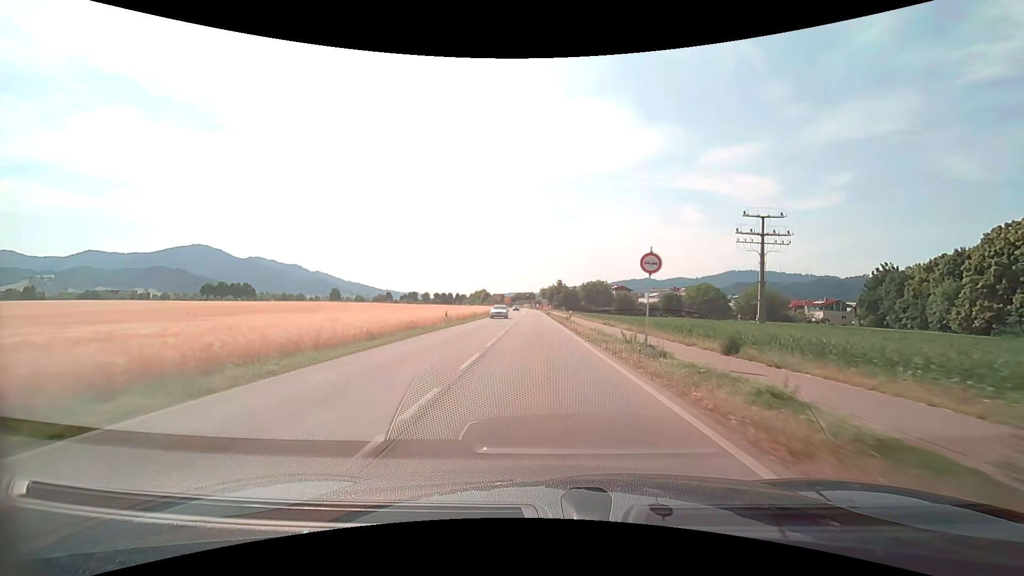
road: secondary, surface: asphalt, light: Day
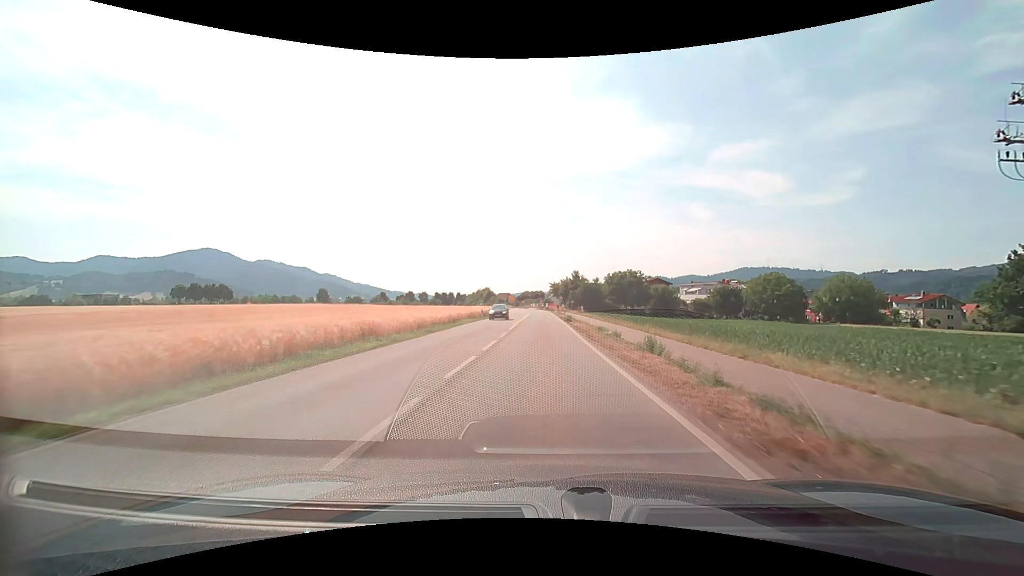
(-0.6, +36.5) m; -1°
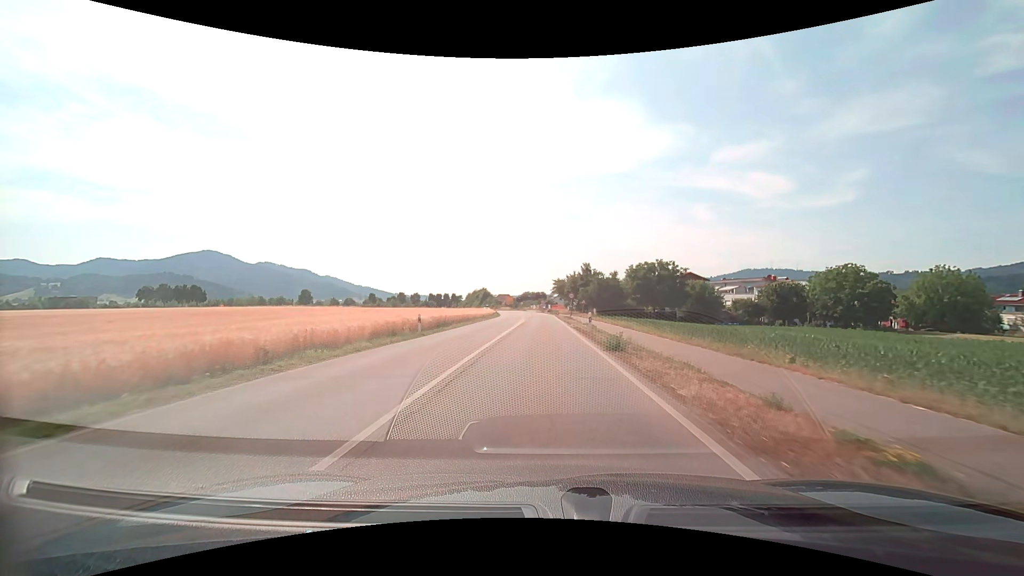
(0.0, +25.6) m; 0°
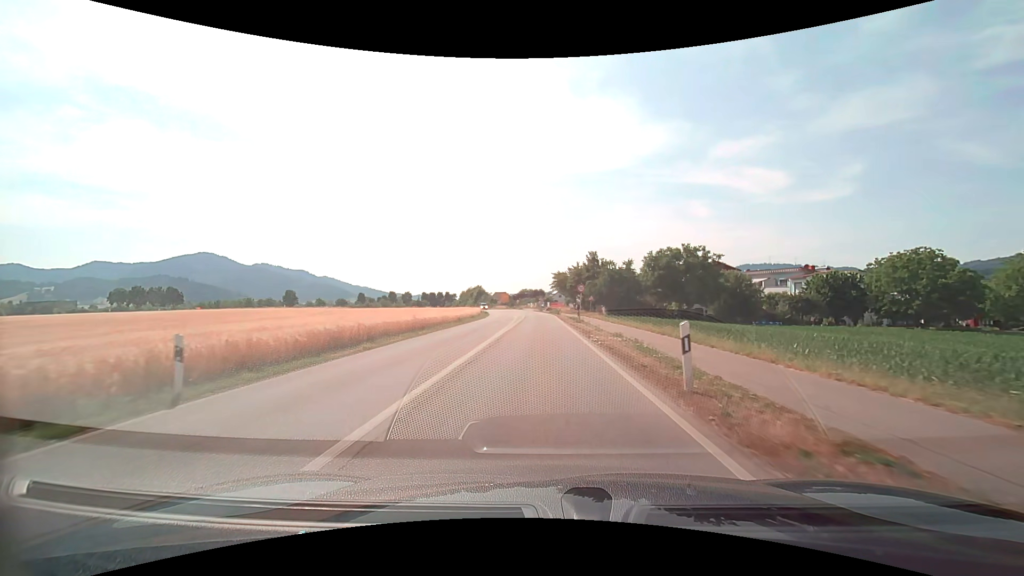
(0.0, +16.0) m; 0°
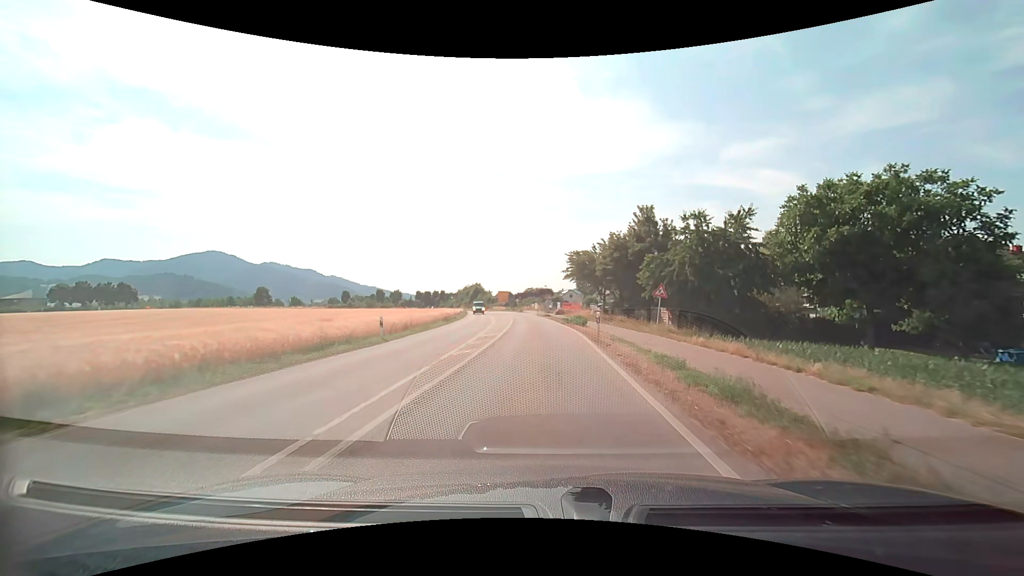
(0.0, +36.7) m; -1°
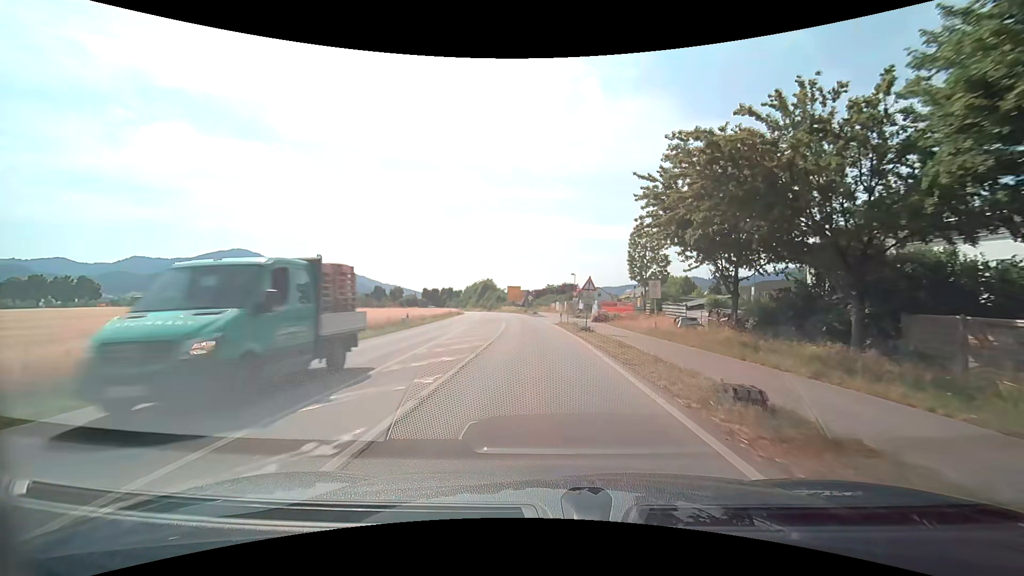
(-0.6, +35.3) m; -3°
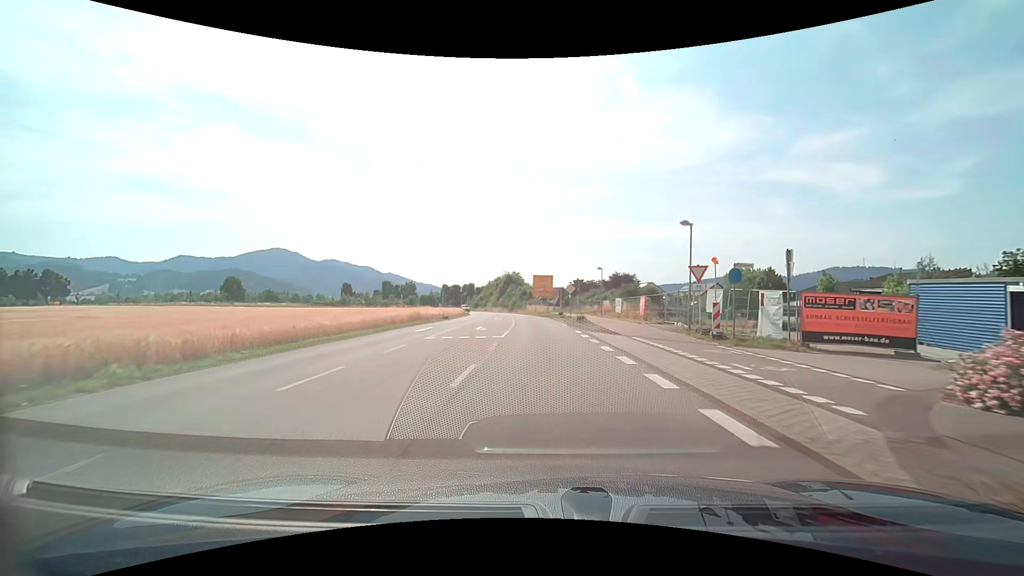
(-1.4, +36.4) m; -4°
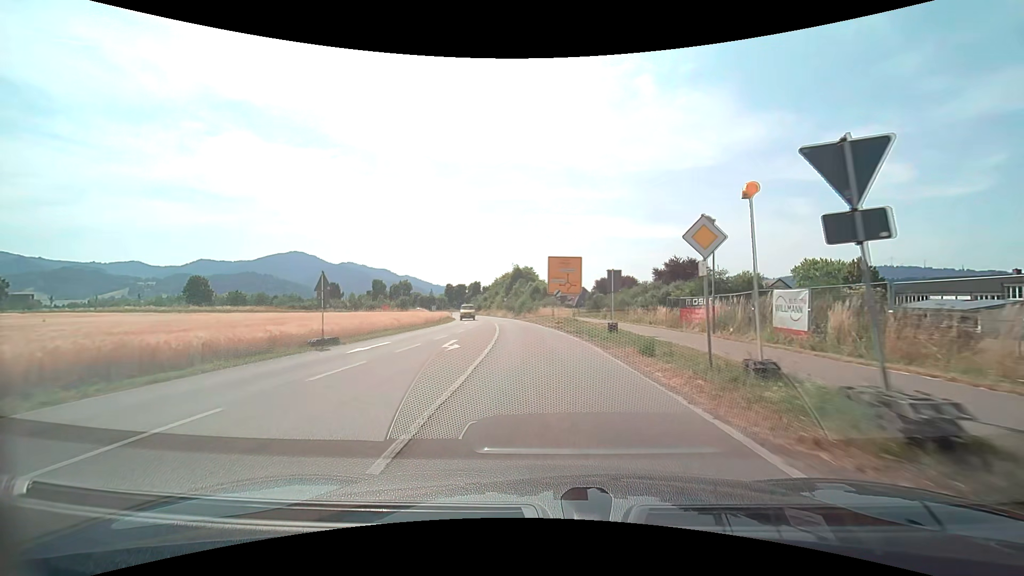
(-0.5, +30.1) m; -2°
(0, +10) (0, +20) (-1, +30) (-2, +40) (-3, +50) (-5, +60) (-6, +70) (-8, +79) (-10, +89) (-12, +99) m
